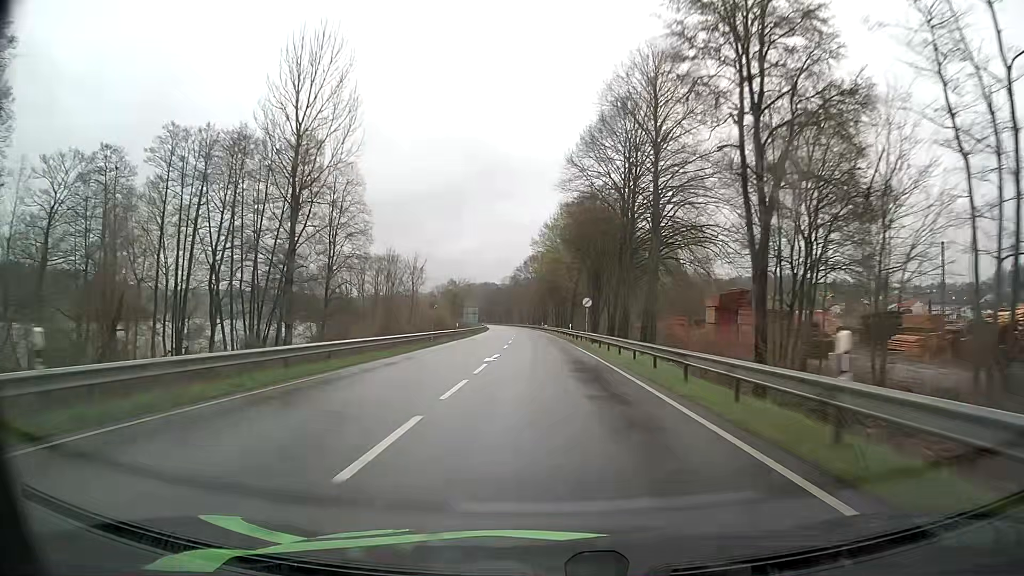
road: primary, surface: asphalt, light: Day
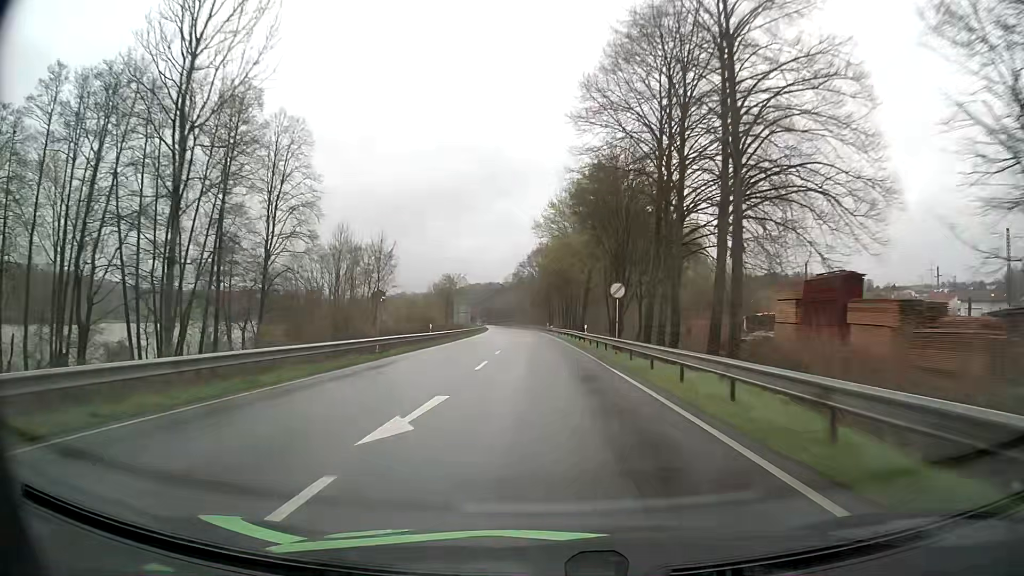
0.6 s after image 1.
(-0.1, +16.1) m; -1°
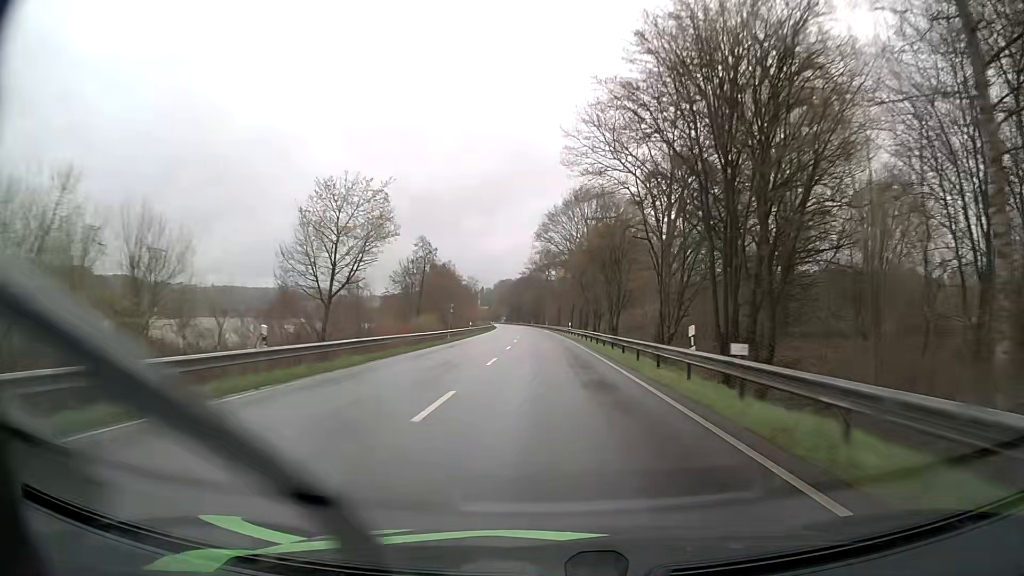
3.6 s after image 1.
(-2.4, +80.5) m; -3°
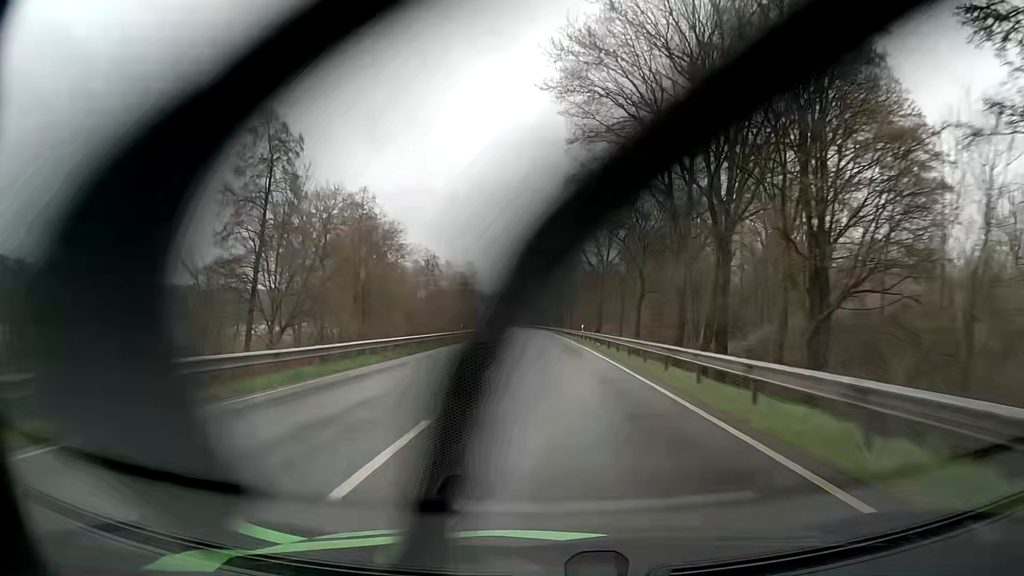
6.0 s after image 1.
(-1.1, +64.4) m; -2°
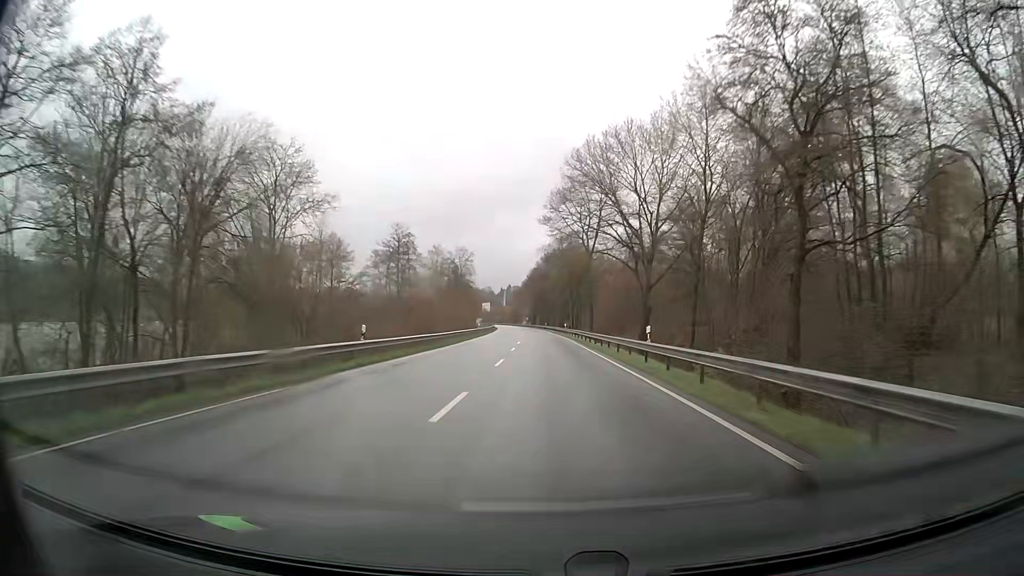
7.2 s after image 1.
(-0.1, +32.2) m; -1°
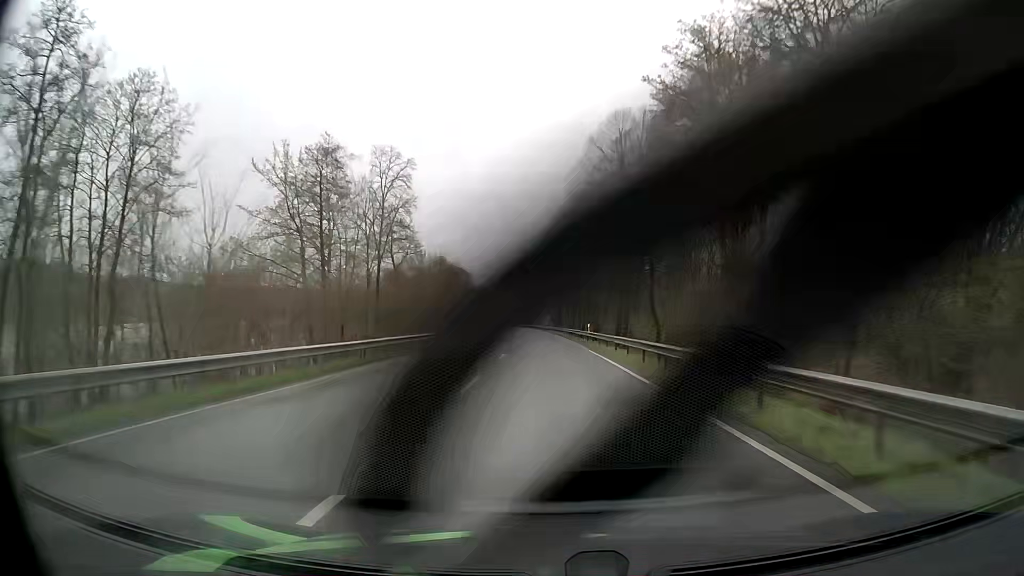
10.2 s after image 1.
(-1.0, +80.5) m; -2°
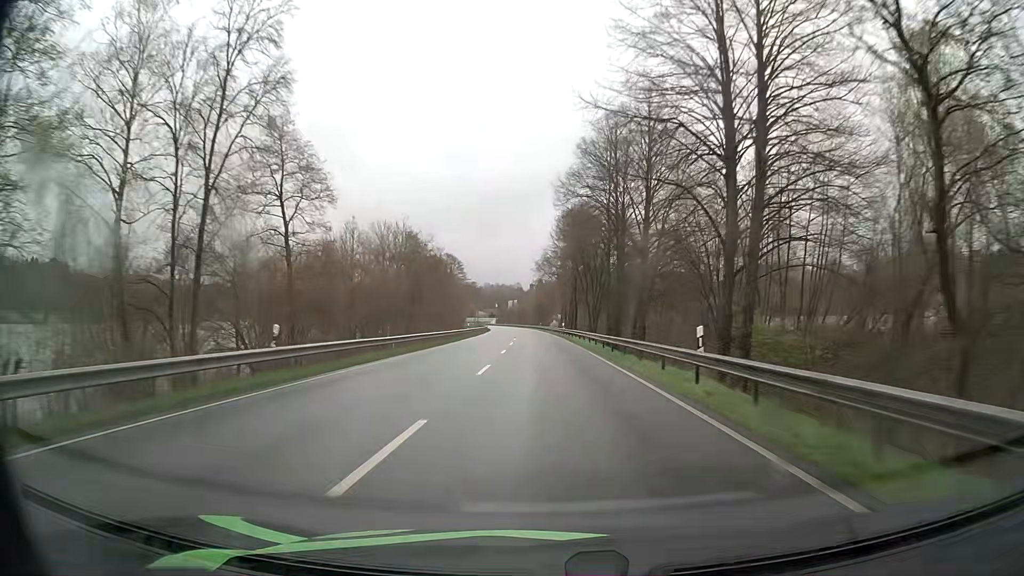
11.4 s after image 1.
(-0.3, +32.2) m; -1°
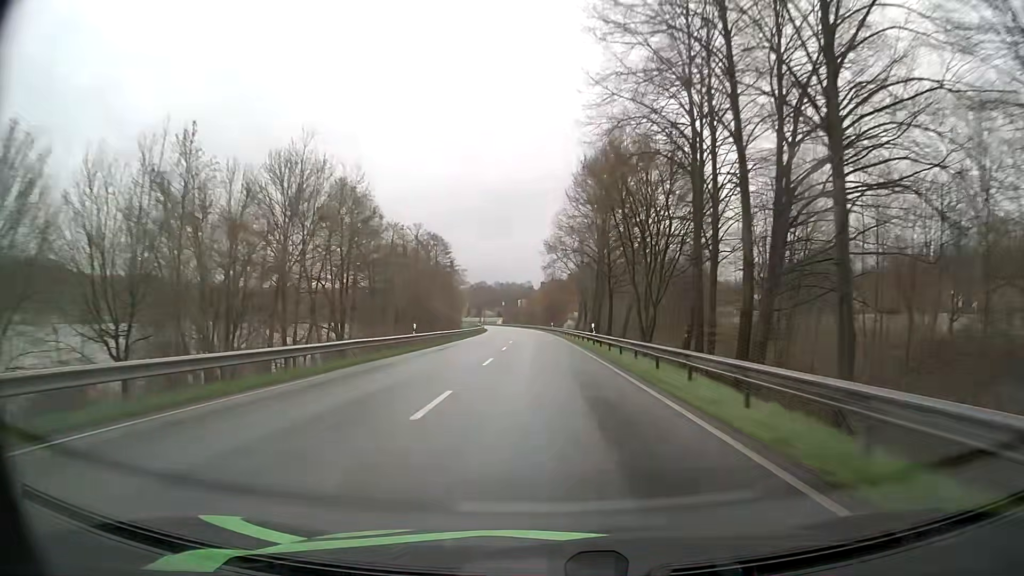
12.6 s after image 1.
(-0.3, +32.2) m; -1°
(0, +10) (0, +20) (0, +30) (0, +40) (-1, +50) (-1, +60) (-1, +70) (-2, +80) (-2, +90) (-3, +100) m
